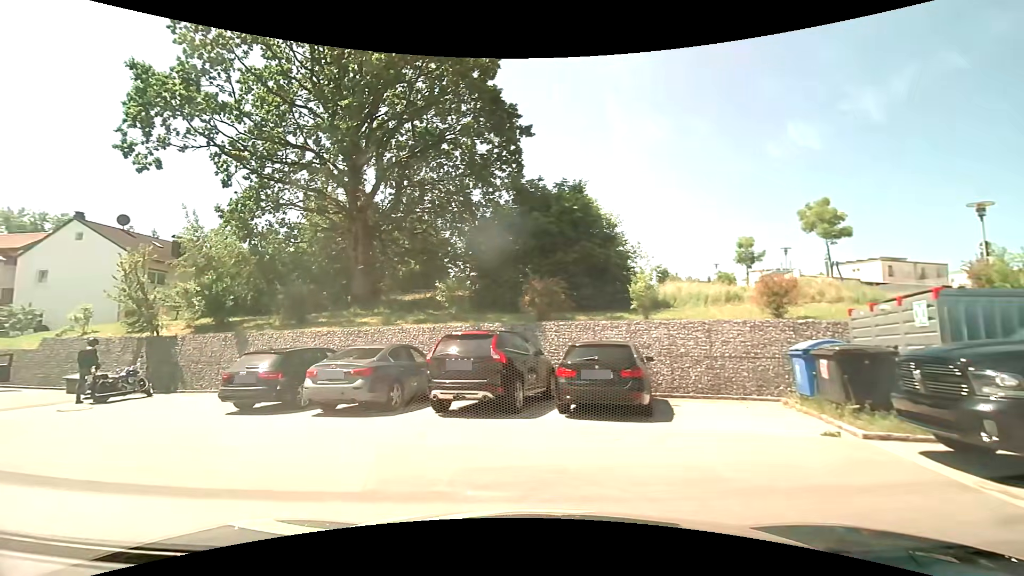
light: Day
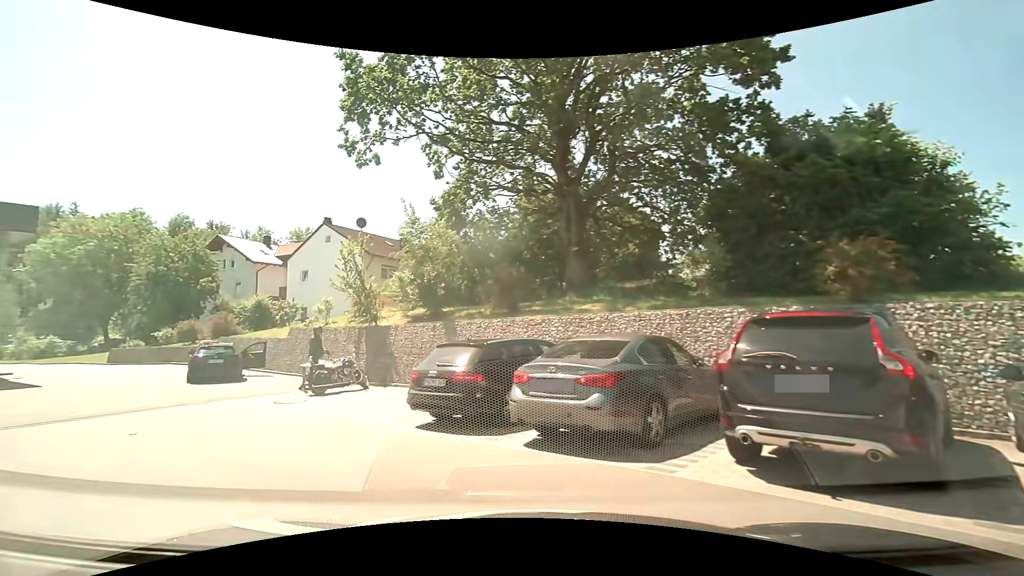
(-0.9, +4.4) m; -24°
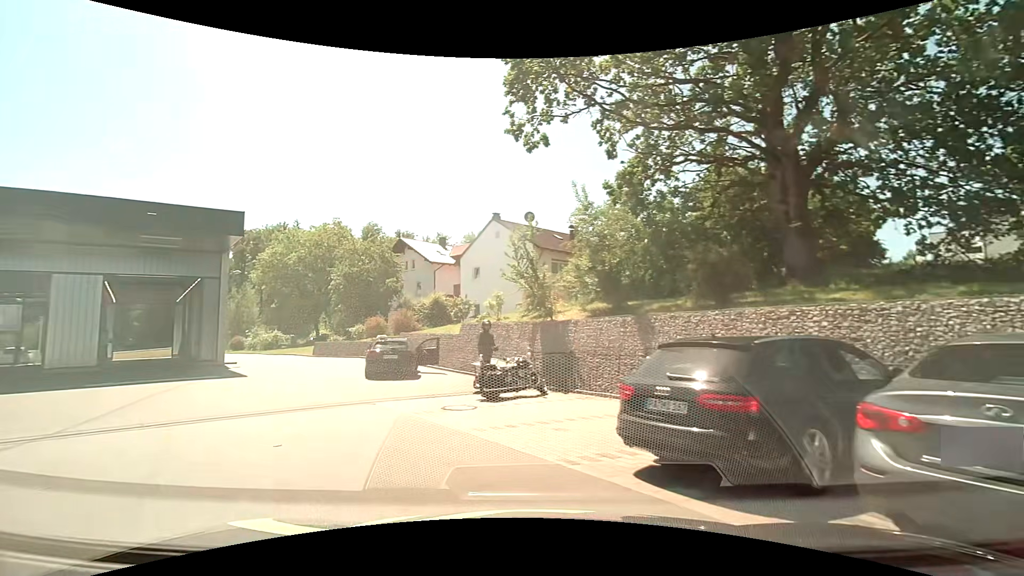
(-0.5, +3.1) m; -20°
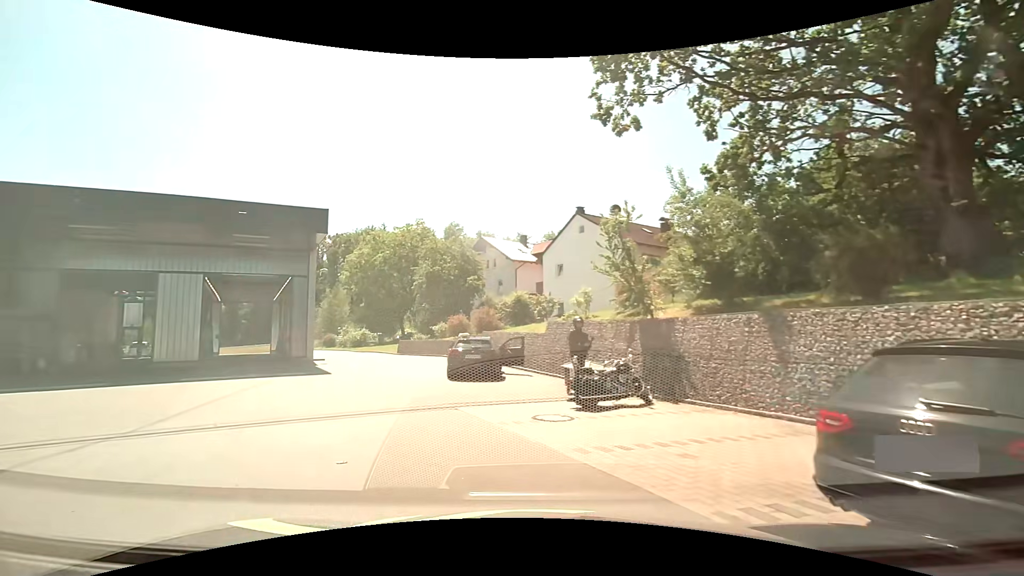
(-0.1, +1.6) m; -8°
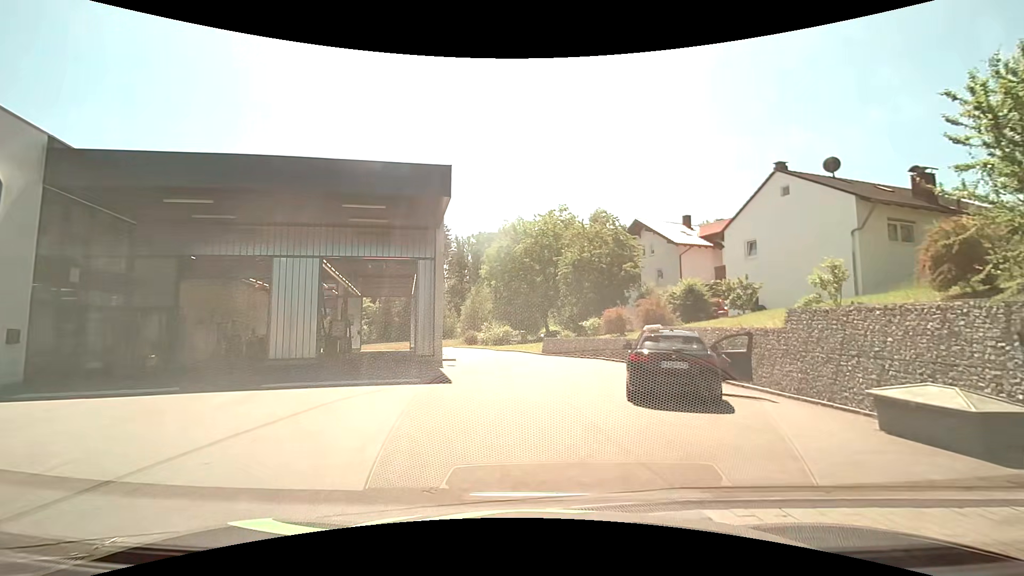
(-1.4, +6.6) m; -19°
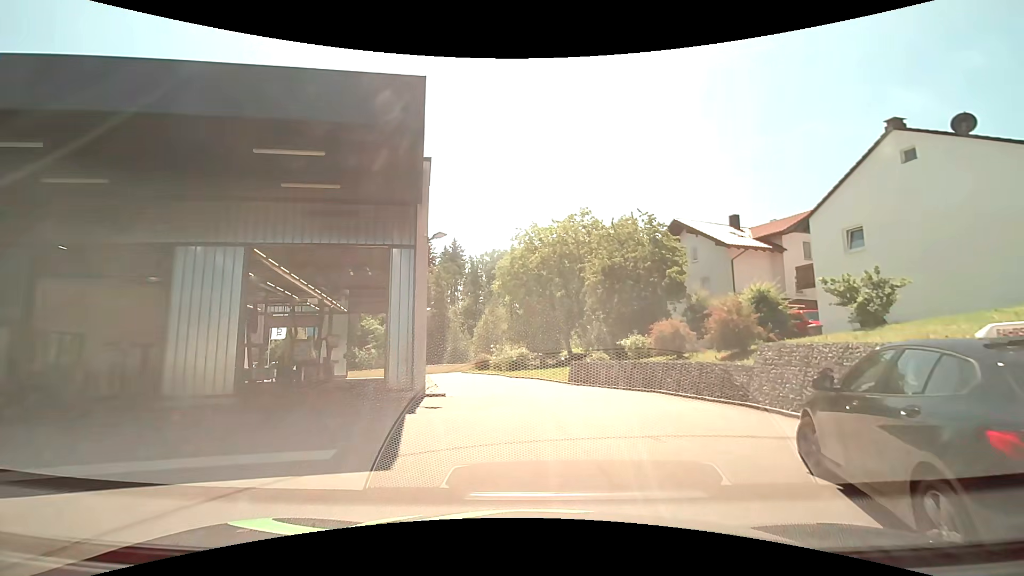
(-0.1, +7.4) m; -1°
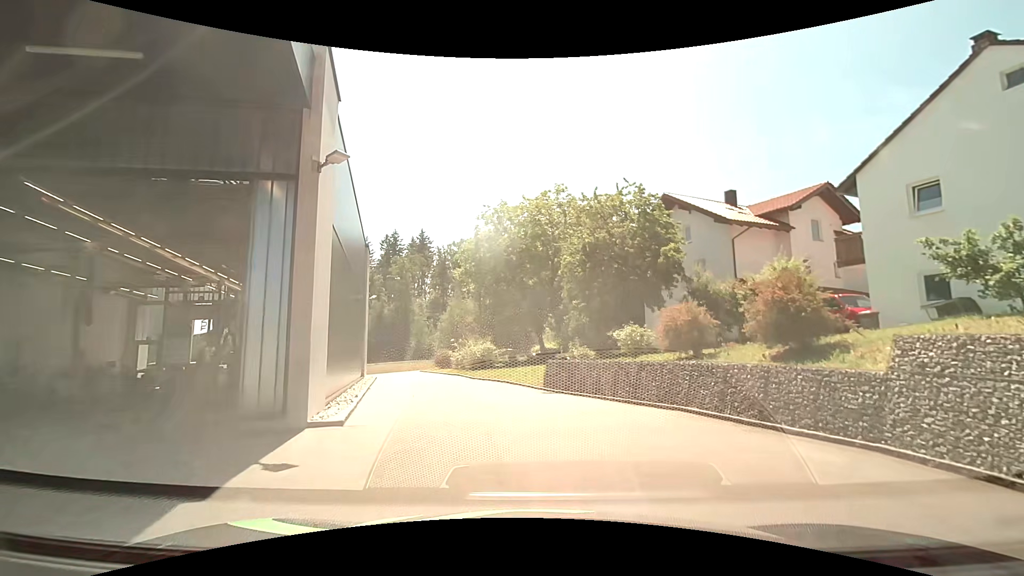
(+0.2, +5.9) m; +5°
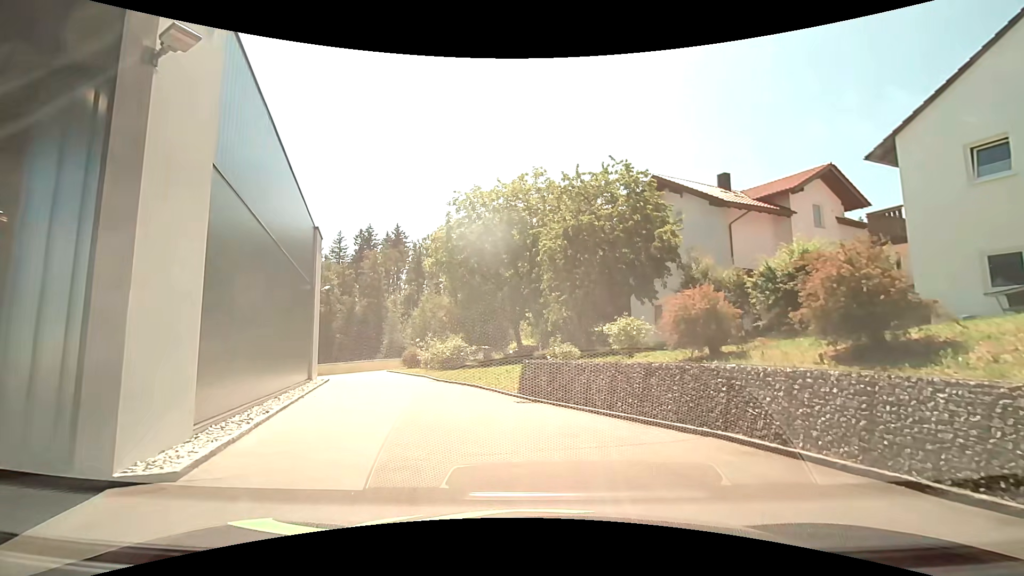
(0.0, +3.4) m; 0°
